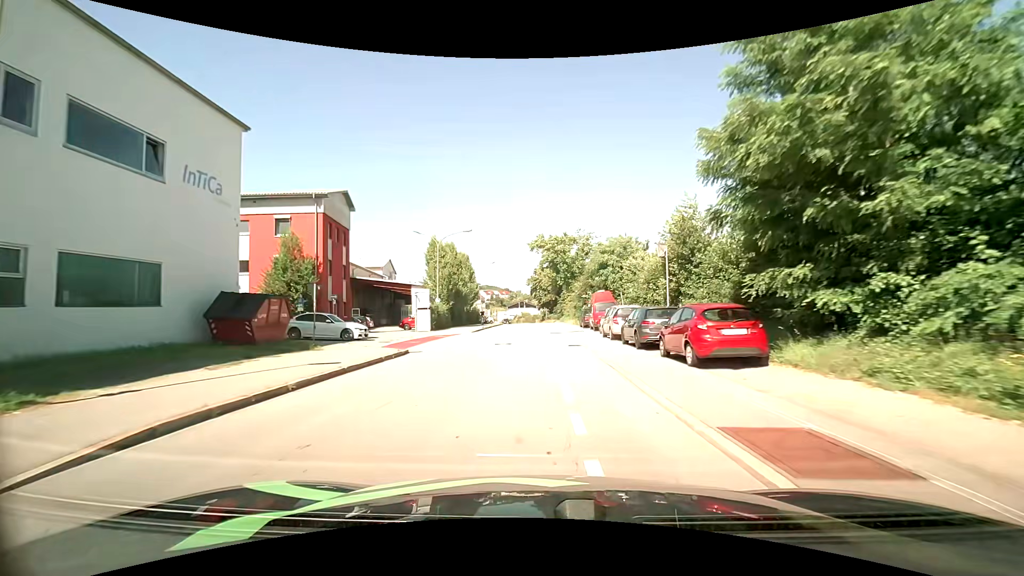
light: Day
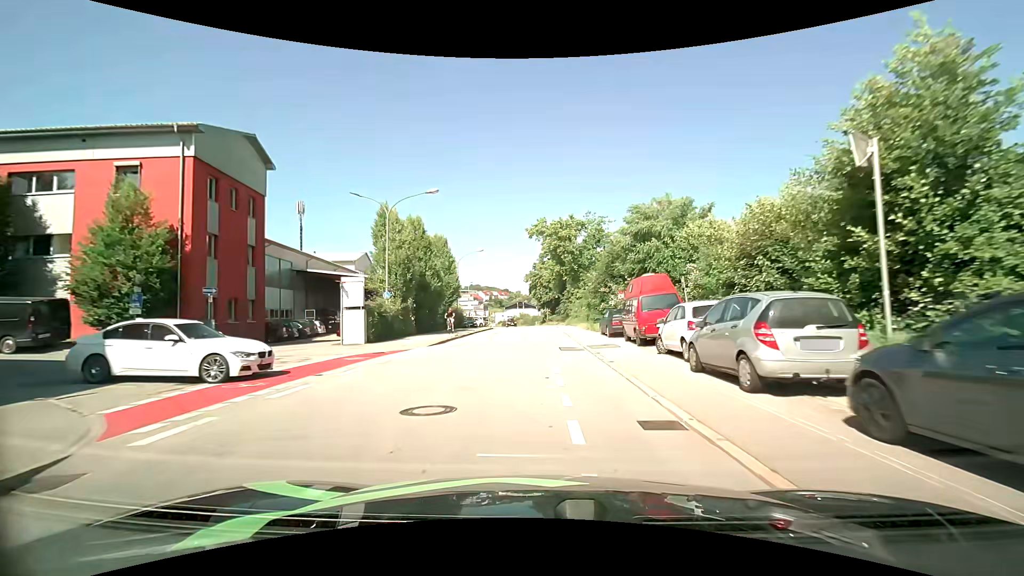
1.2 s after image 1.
(+0.1, +14.7) m; +1°
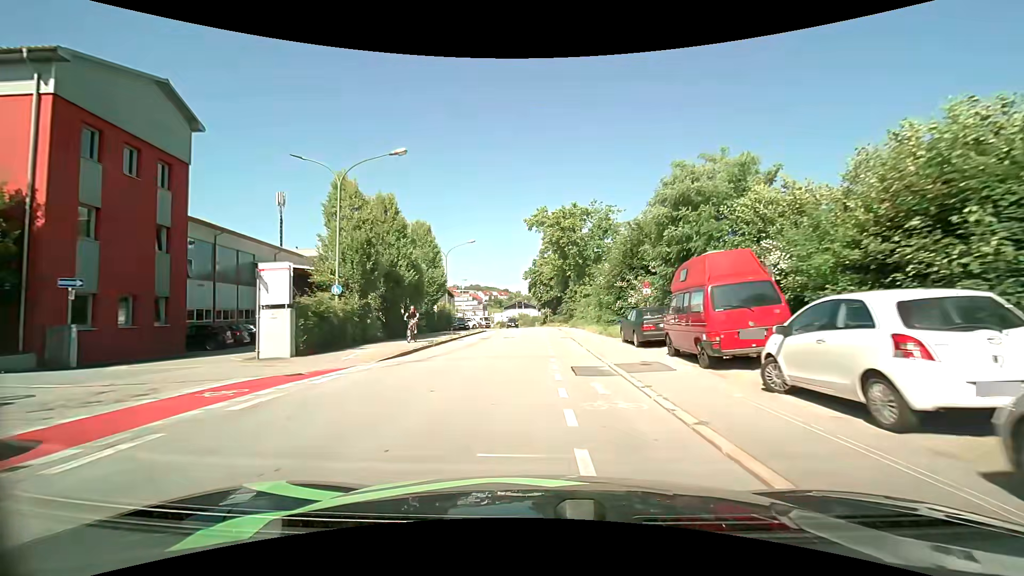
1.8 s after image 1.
(-0.1, +7.3) m; -1°
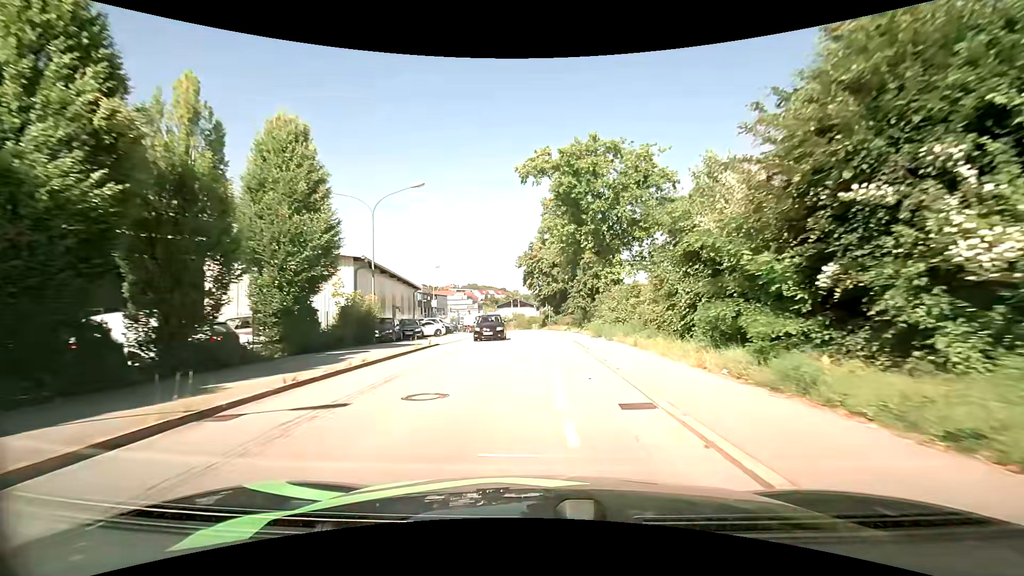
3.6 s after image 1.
(0.0, +21.4) m; 0°
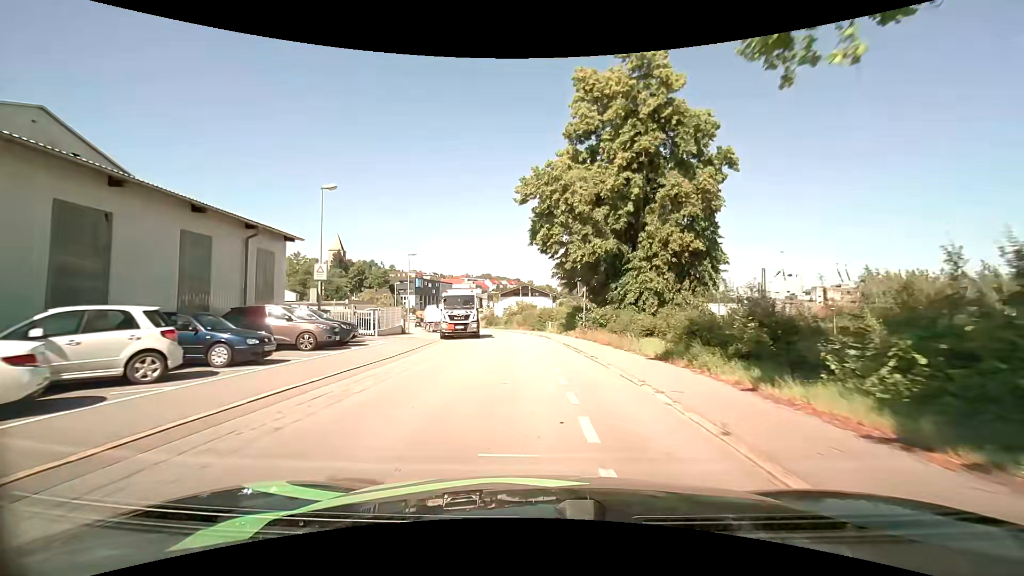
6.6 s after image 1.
(-0.4, +34.2) m; -1°
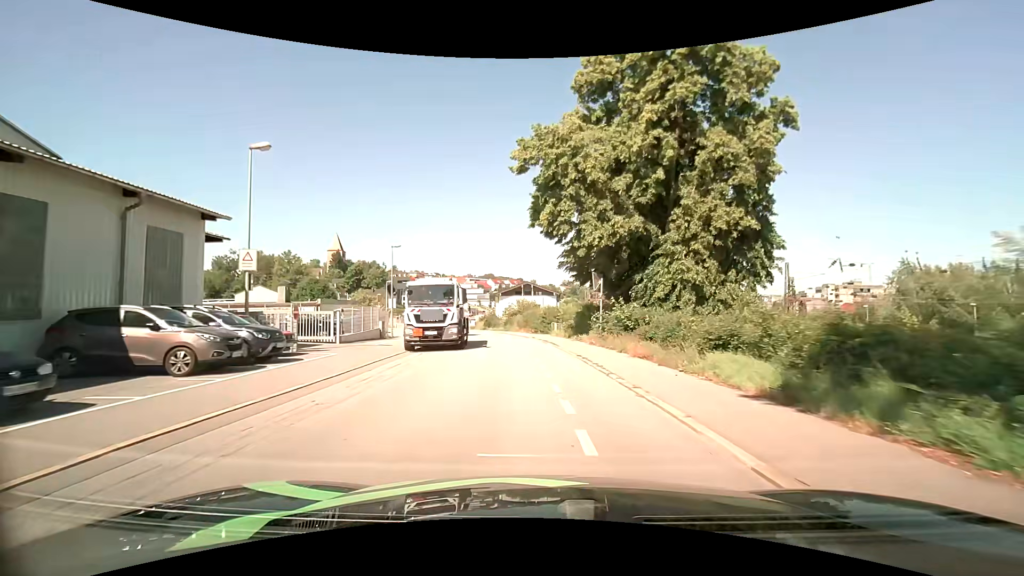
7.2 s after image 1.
(0.0, +6.7) m; 0°
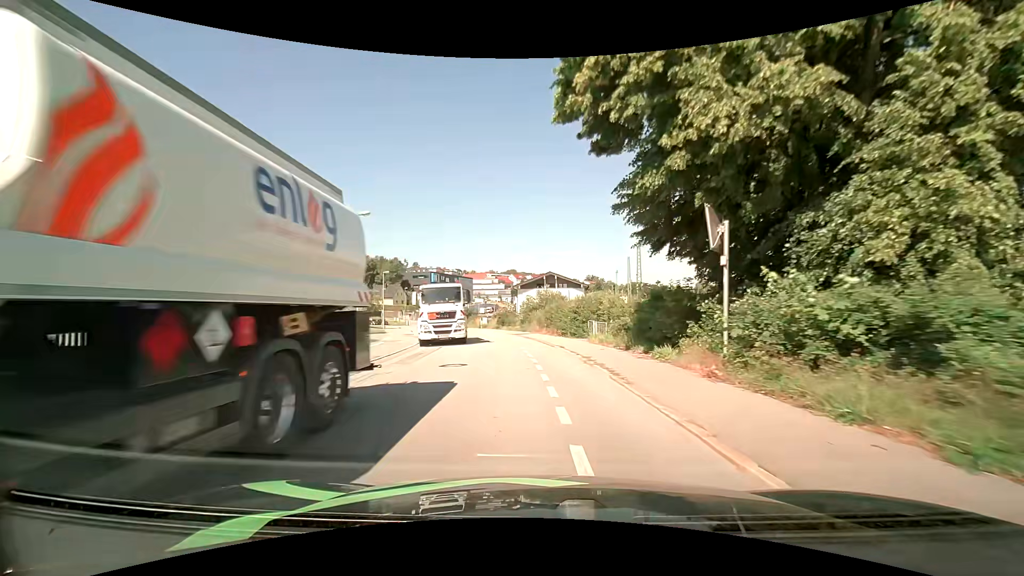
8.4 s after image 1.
(-0.3, +13.3) m; -3°
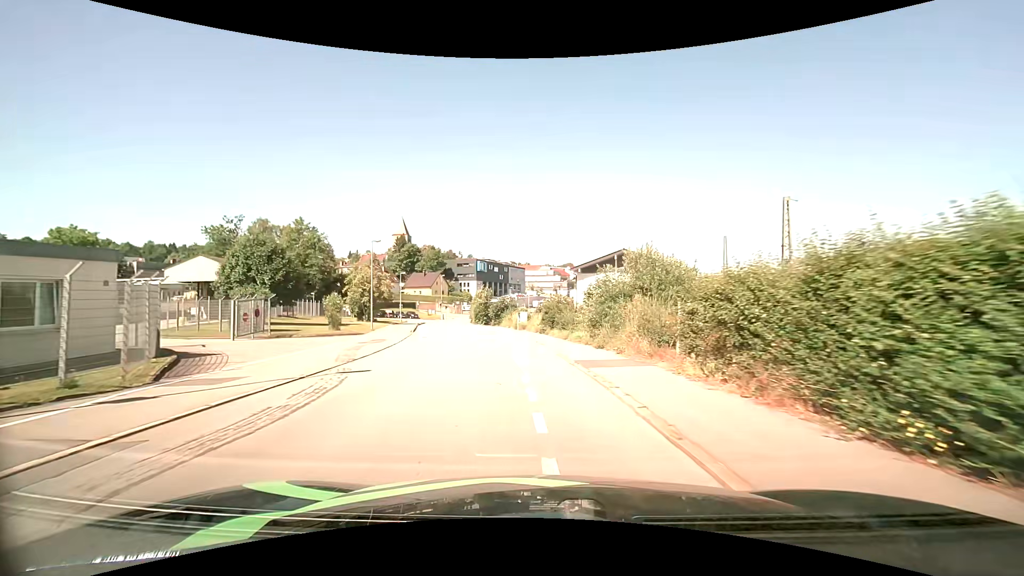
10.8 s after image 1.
(-1.3, +24.7) m; -6°
(0, +10) (-1, +20) (-3, +30) (-5, +40) (-7, +49) (-10, +59) (-12, +69) (-13, +79) (-15, +89) (-15, +99) m
